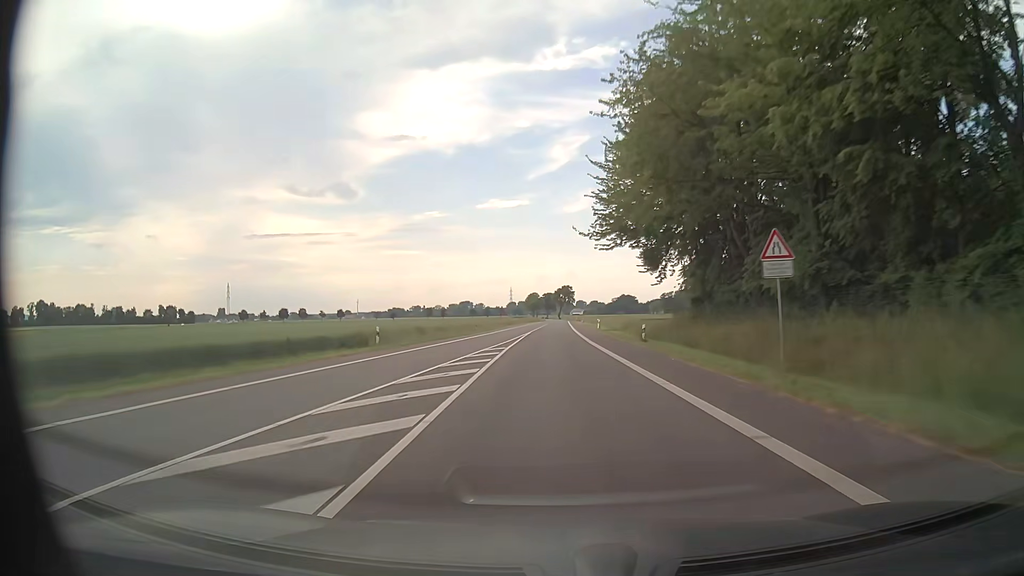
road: tertiary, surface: asphalt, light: Day
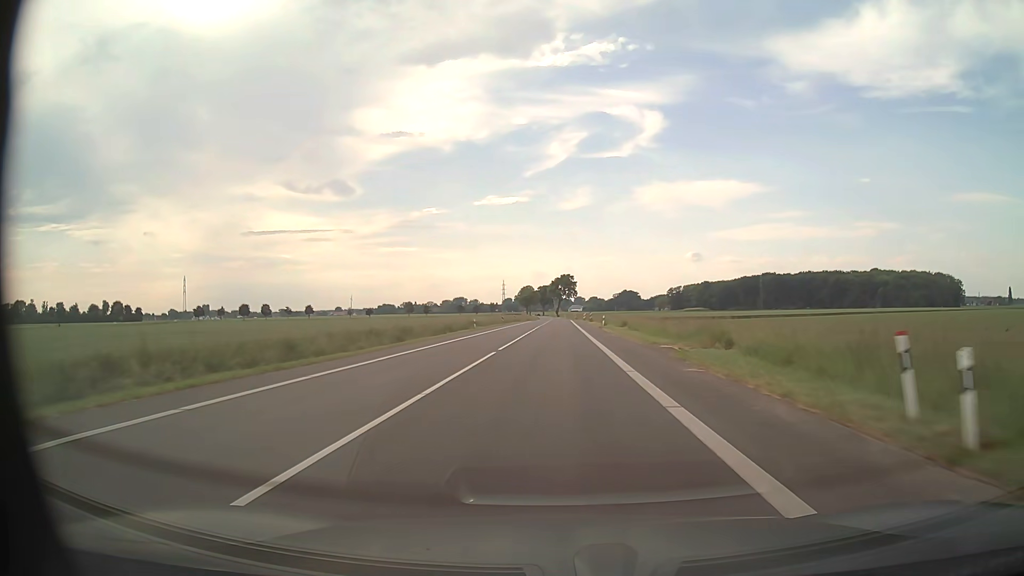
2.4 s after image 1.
(+0.2, +62.3) m; 0°
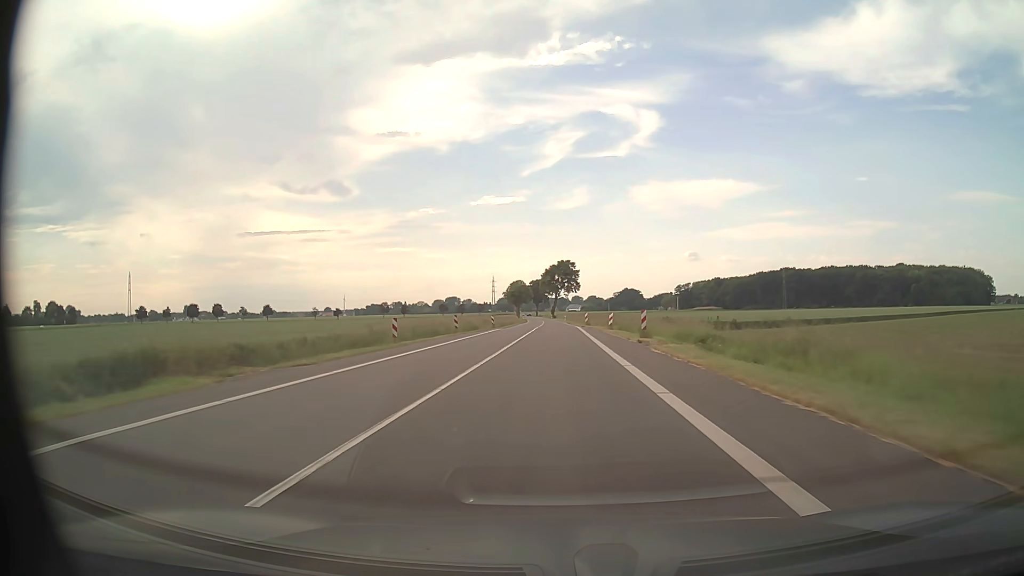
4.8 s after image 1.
(+0.6, +63.0) m; +1°
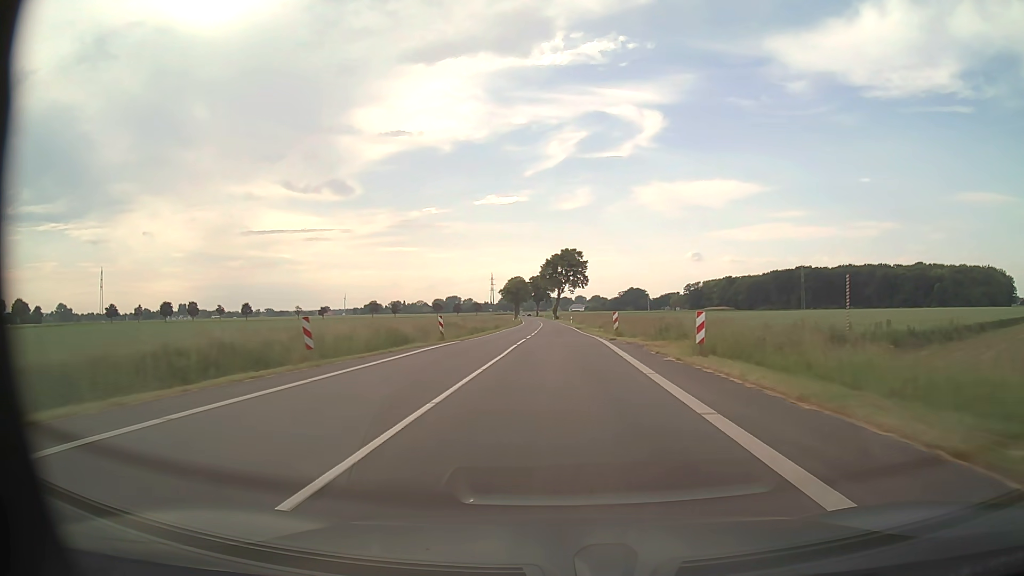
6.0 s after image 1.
(-0.1, +31.7) m; 0°
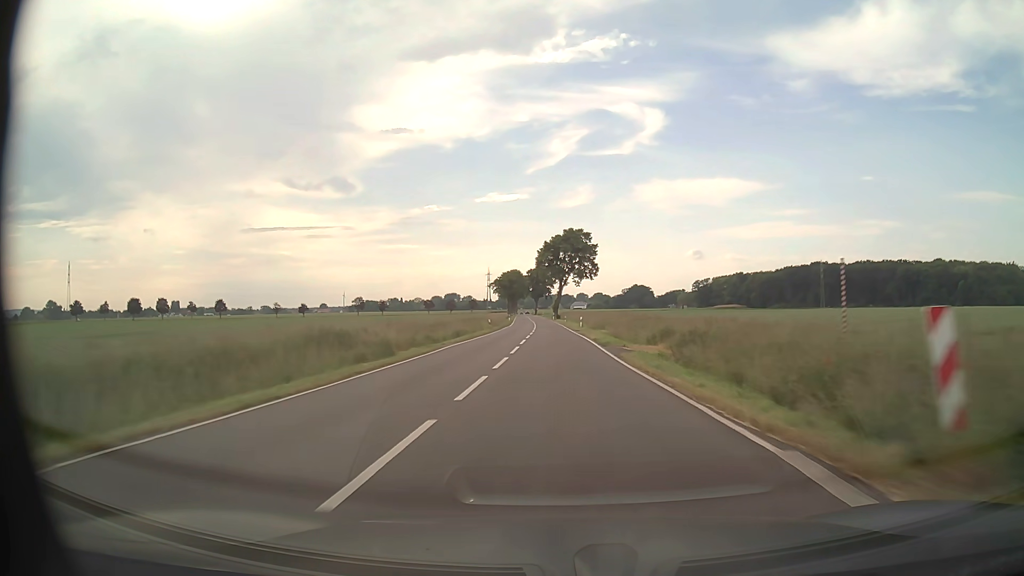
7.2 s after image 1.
(0.0, +31.7) m; 0°
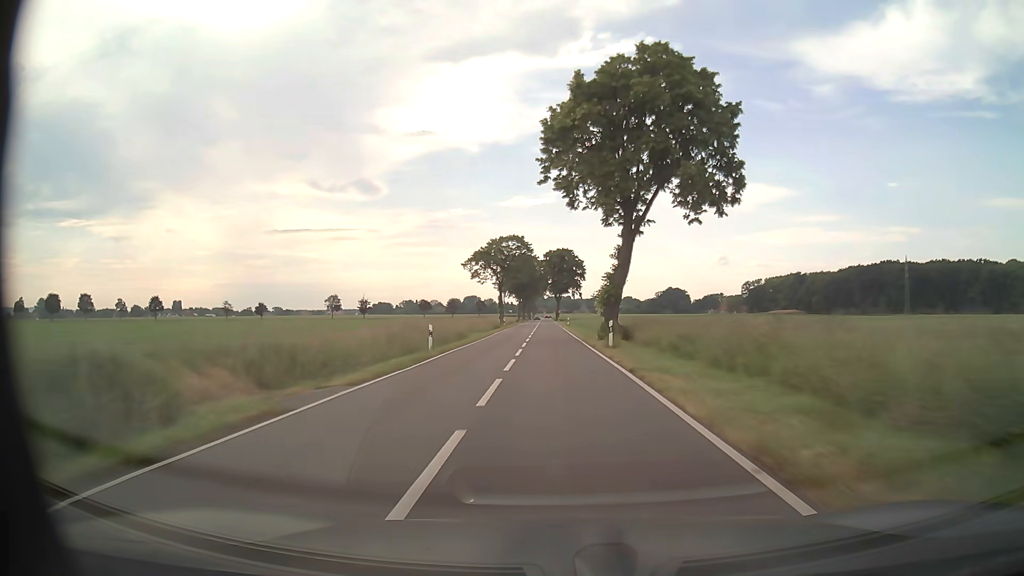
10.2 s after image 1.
(-1.6, +79.6) m; -2°
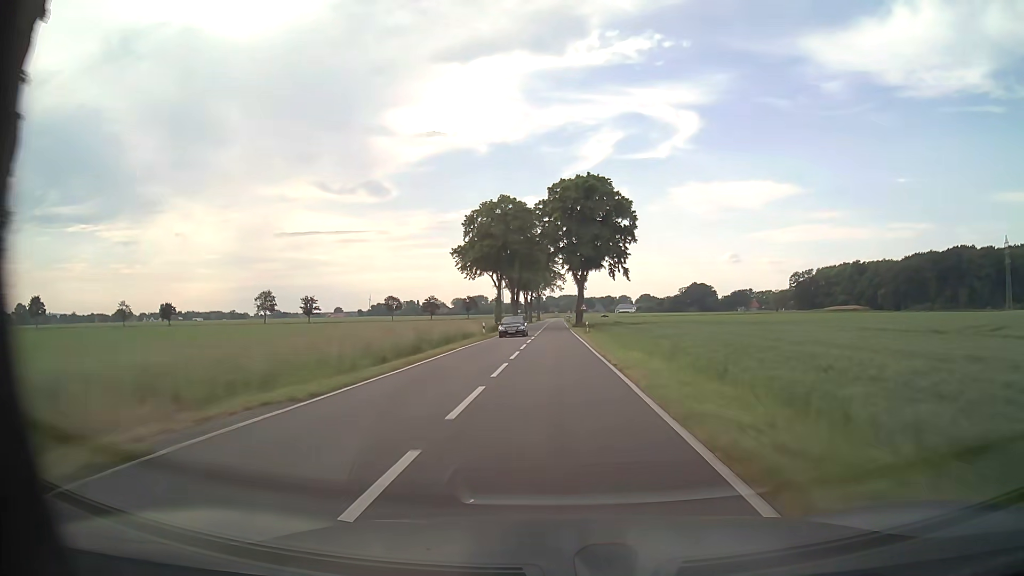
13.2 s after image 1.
(-1.0, +79.7) m; -1°
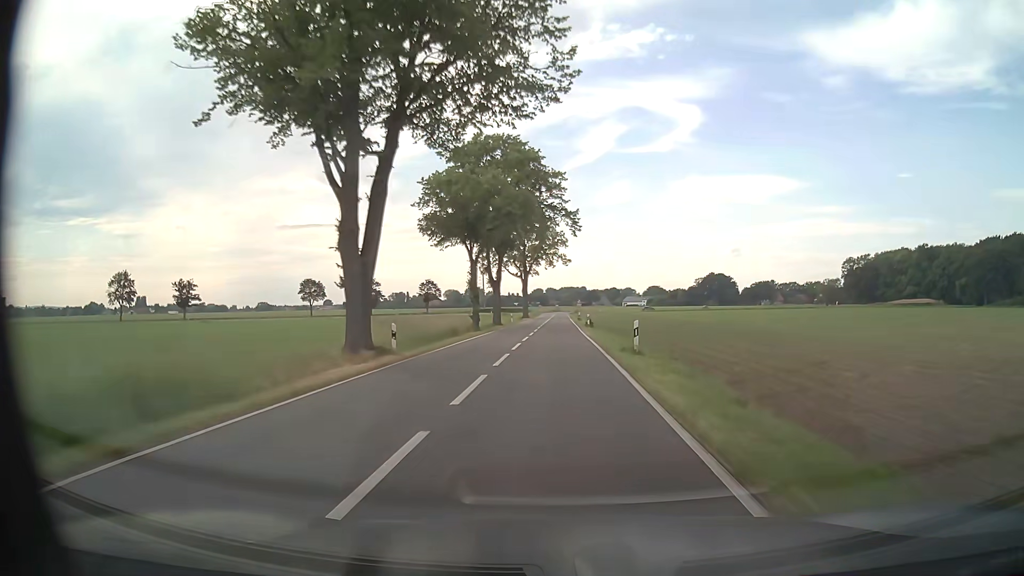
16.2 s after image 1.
(0.0, +77.4) m; -1°
(0, +10) (0, +20) (+1, +30) (+1, +40) (+1, +50) (+1, +60) (+1, +70) (+2, +80) (+2, +90) (+2, +100) m
